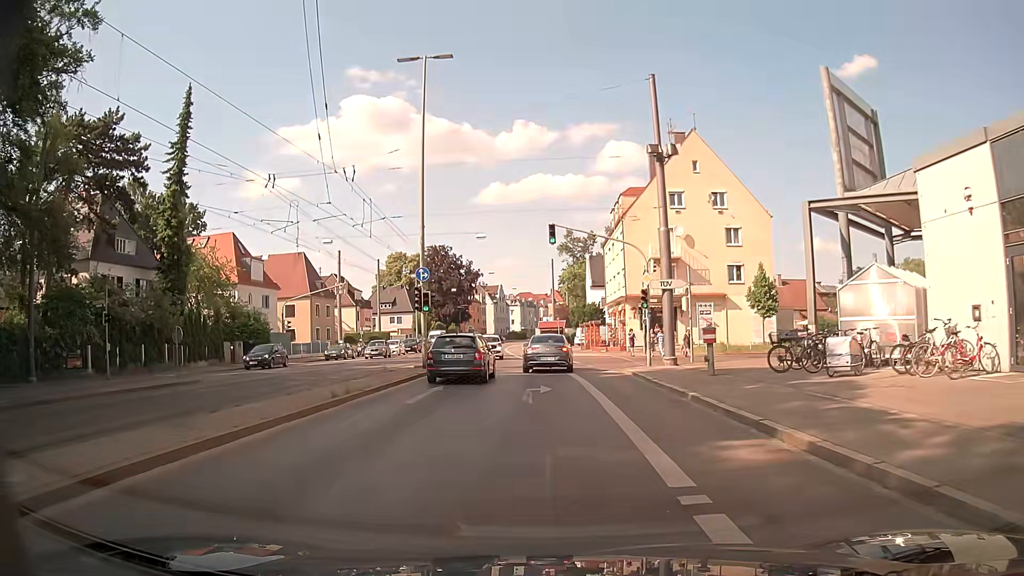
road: secondary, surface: asphalt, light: Day
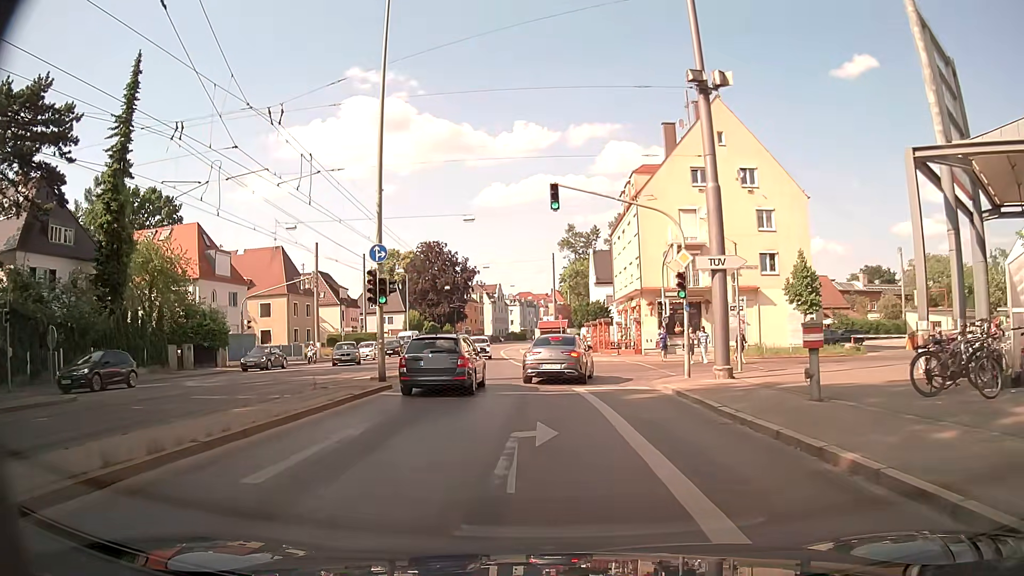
(0.0, +7.6) m; 0°
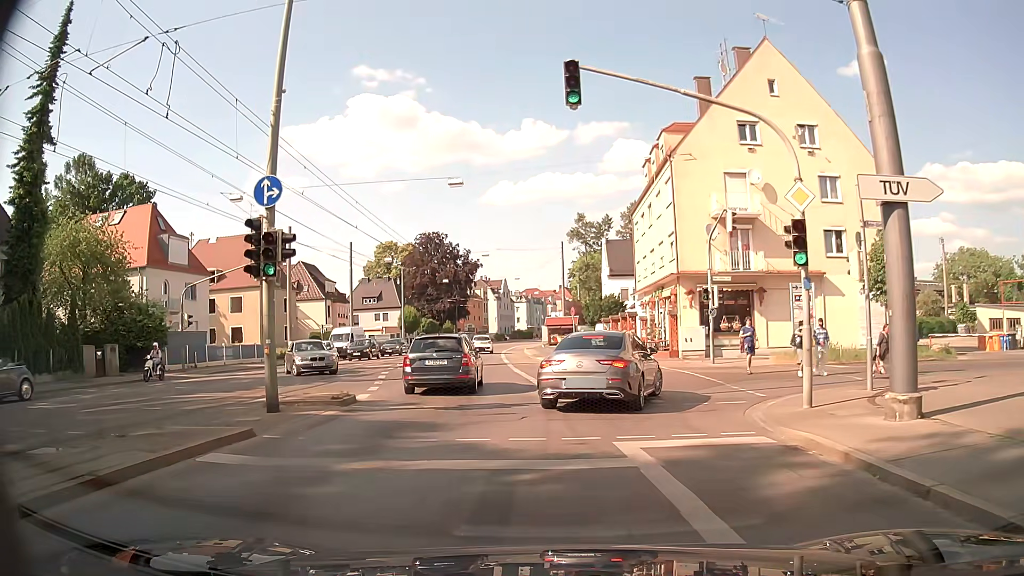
(0.0, +9.1) m; 0°
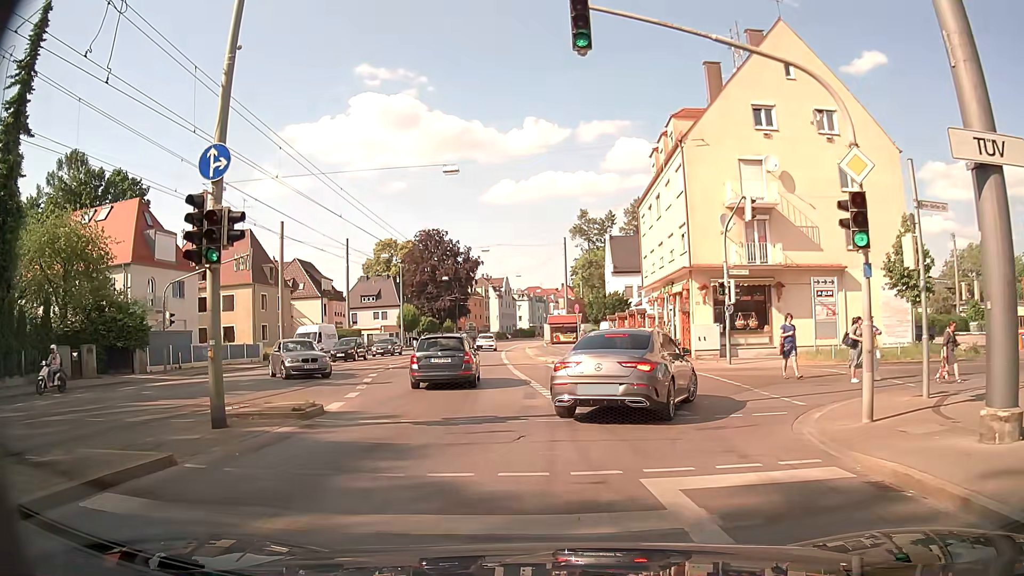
(0.0, +2.2) m; -1°
